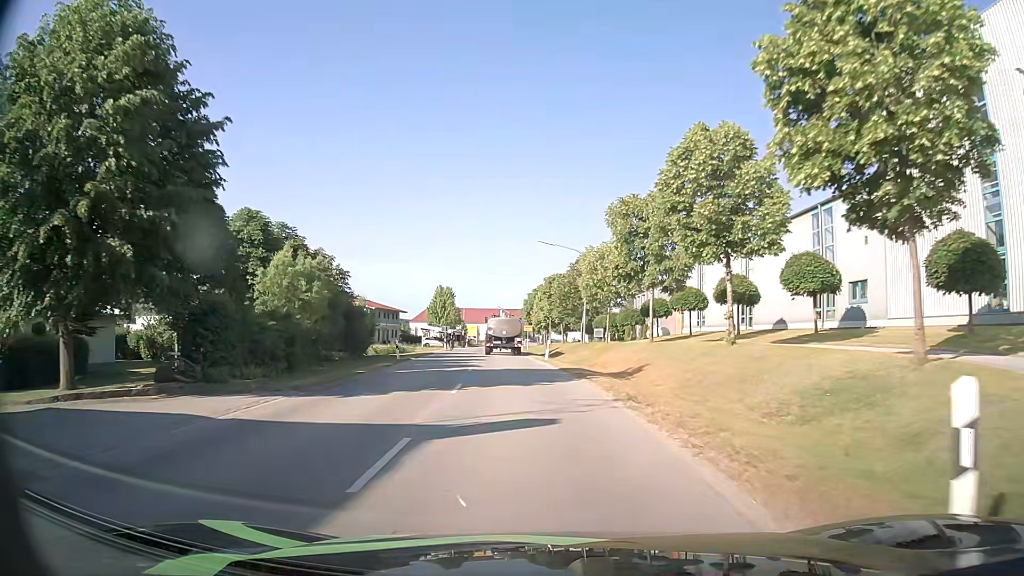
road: secondary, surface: asphalt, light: Day
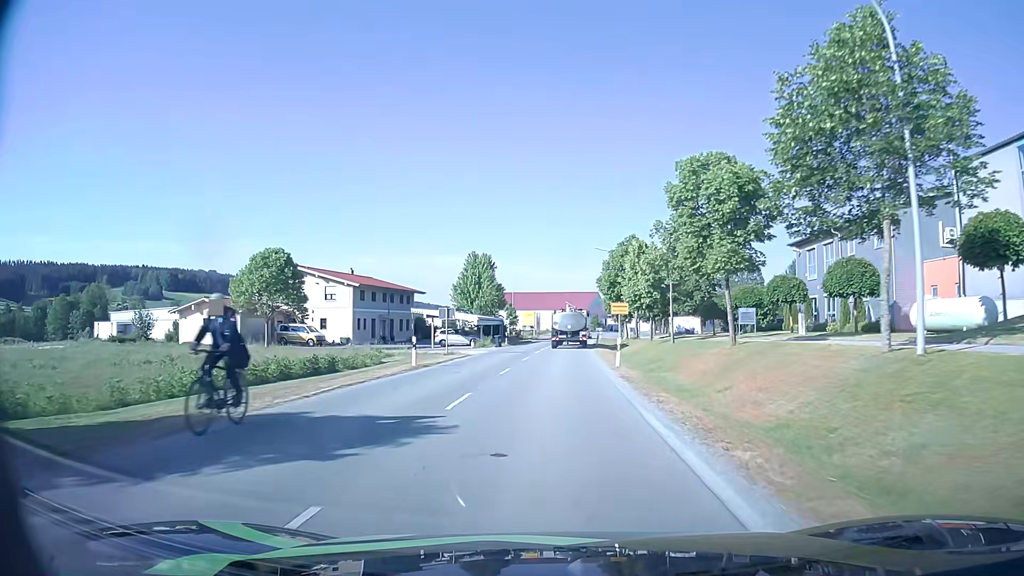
(-2.2, +39.6) m; -5°
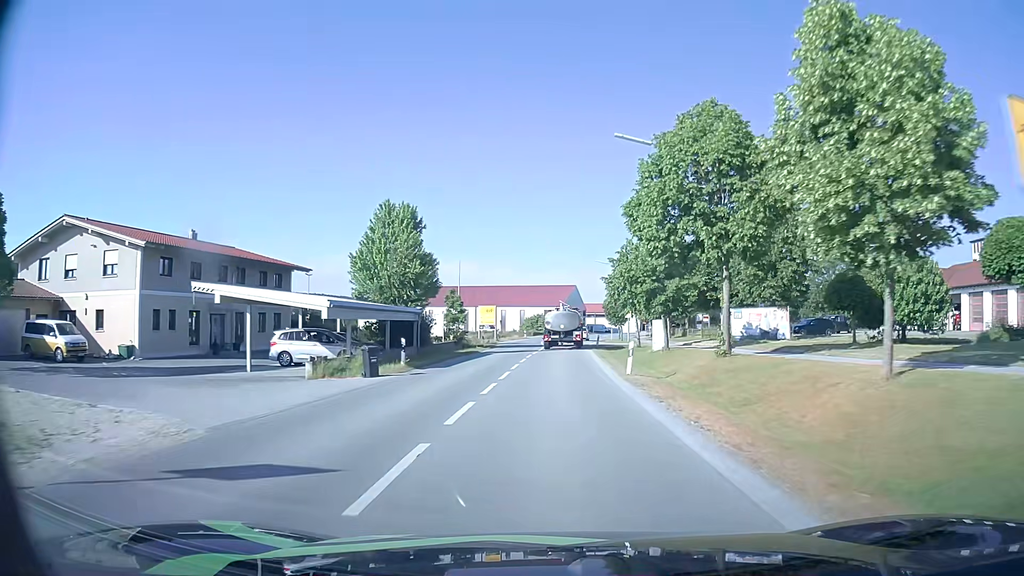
(+0.4, +33.0) m; +2°
(0, +10) (0, +20) (0, +30) (+1, +40) (+1, +50) (+2, +60) (+3, +70) (+4, +80) (+5, +90) (+6, +100) m
